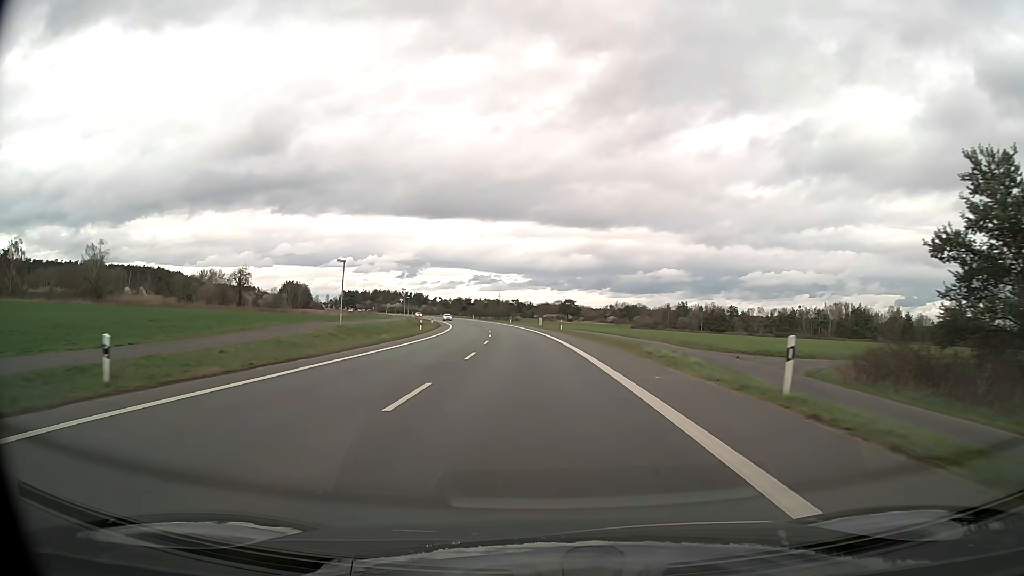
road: primary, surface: asphalt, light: Day
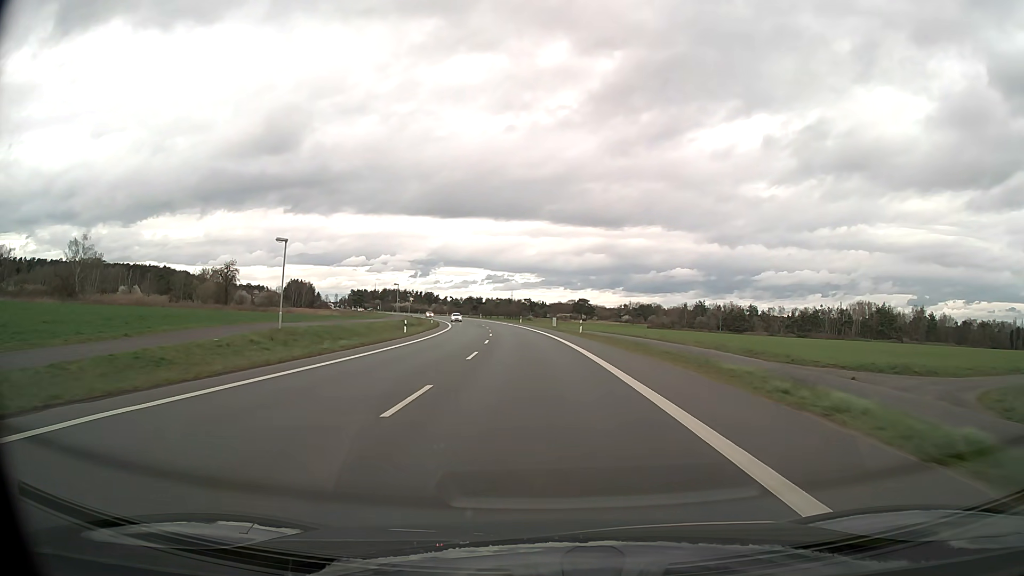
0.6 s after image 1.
(-0.1, +12.5) m; -1°
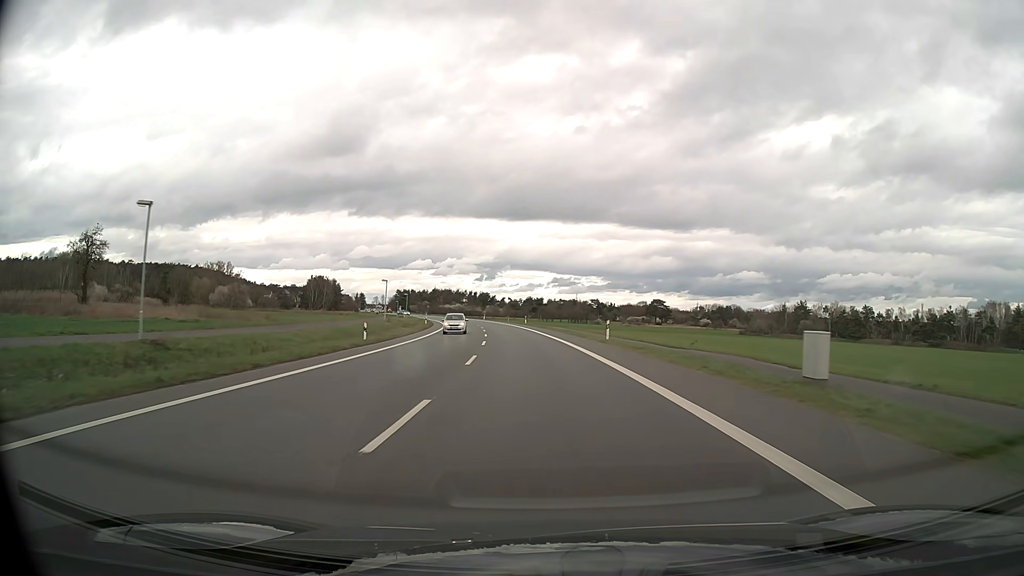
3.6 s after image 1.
(-3.1, +62.8) m; -6°
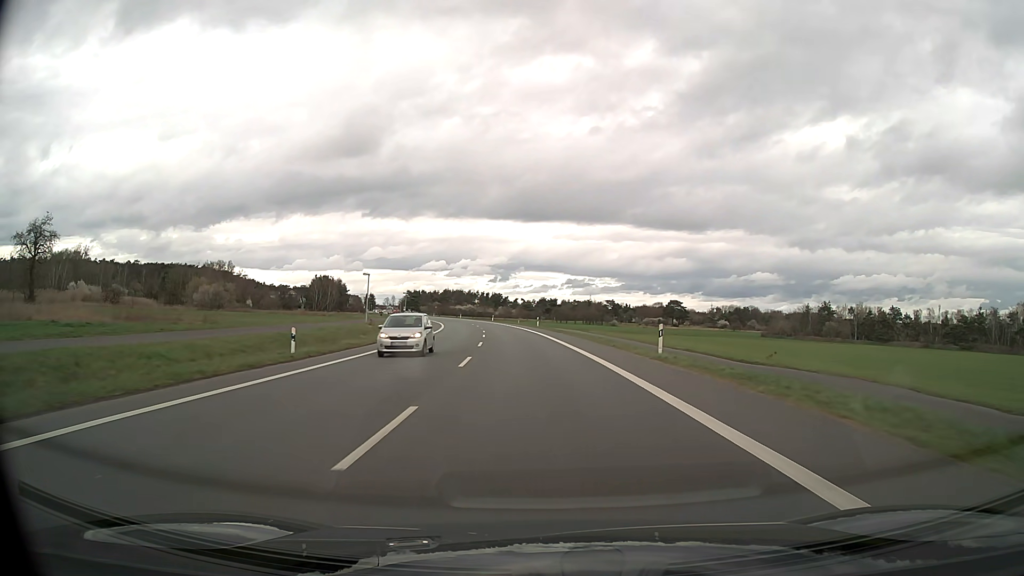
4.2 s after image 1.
(-0.1, +12.6) m; -1°
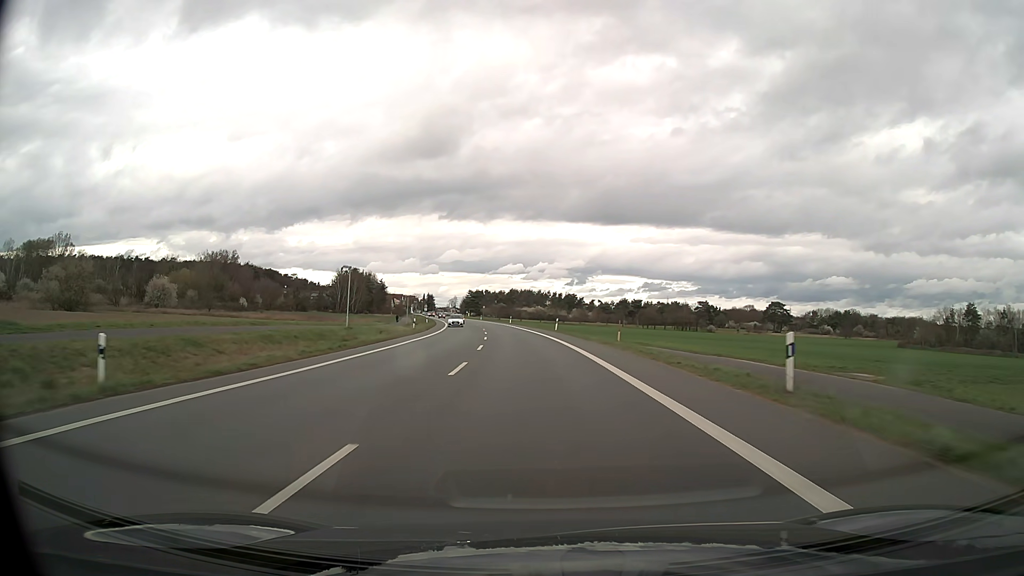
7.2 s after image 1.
(-3.5, +63.0) m; -6°
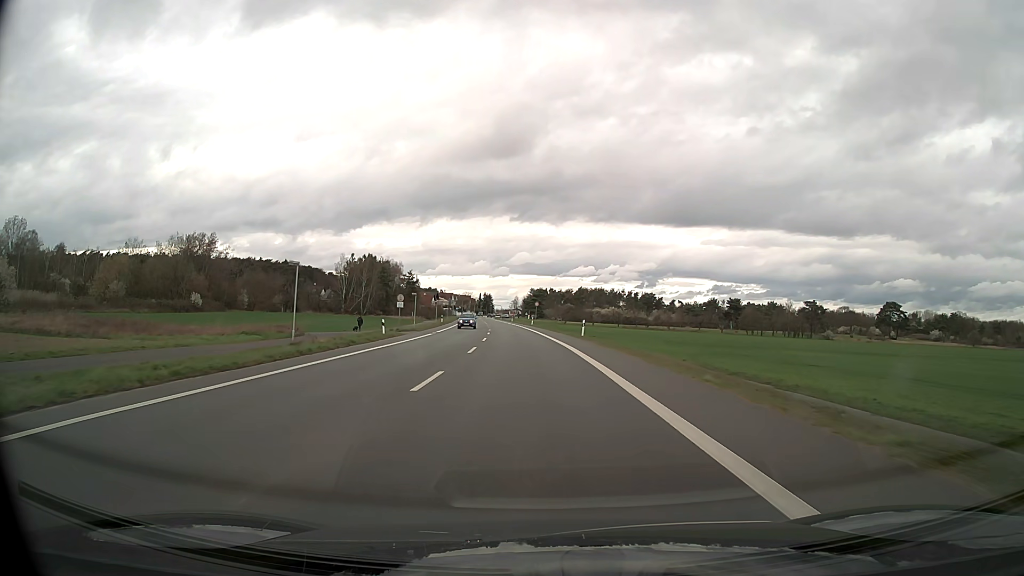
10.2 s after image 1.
(-3.1, +63.2) m; -6°
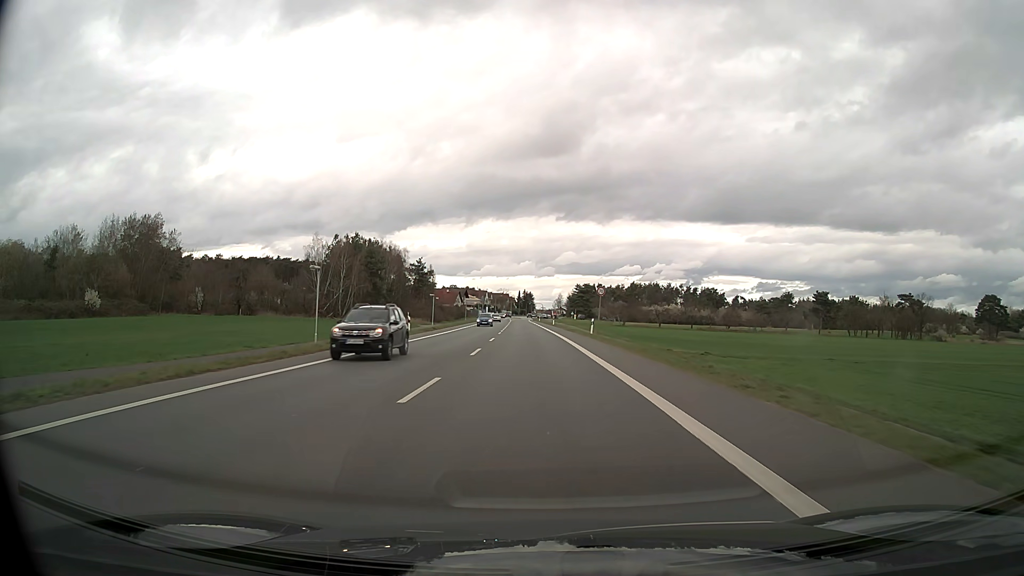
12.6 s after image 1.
(-1.8, +49.6) m; -4°
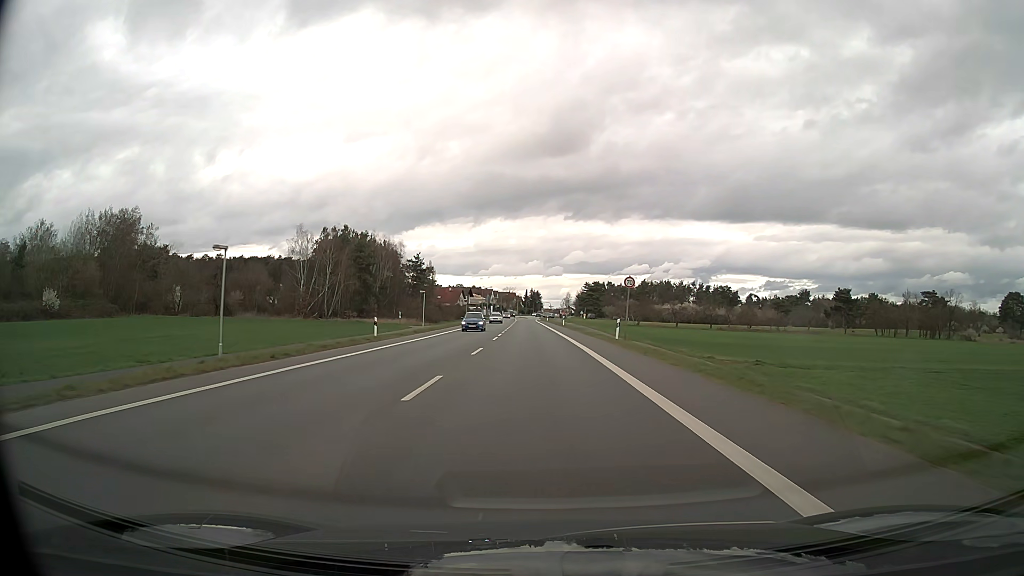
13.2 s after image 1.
(-0.1, +11.9) m; -1°
(0, +10) (0, +20) (0, +30) (-1, +40) (-1, +50) (-1, +60) (-1, +70) (-2, +80) (-2, +90) (-2, +100) m
